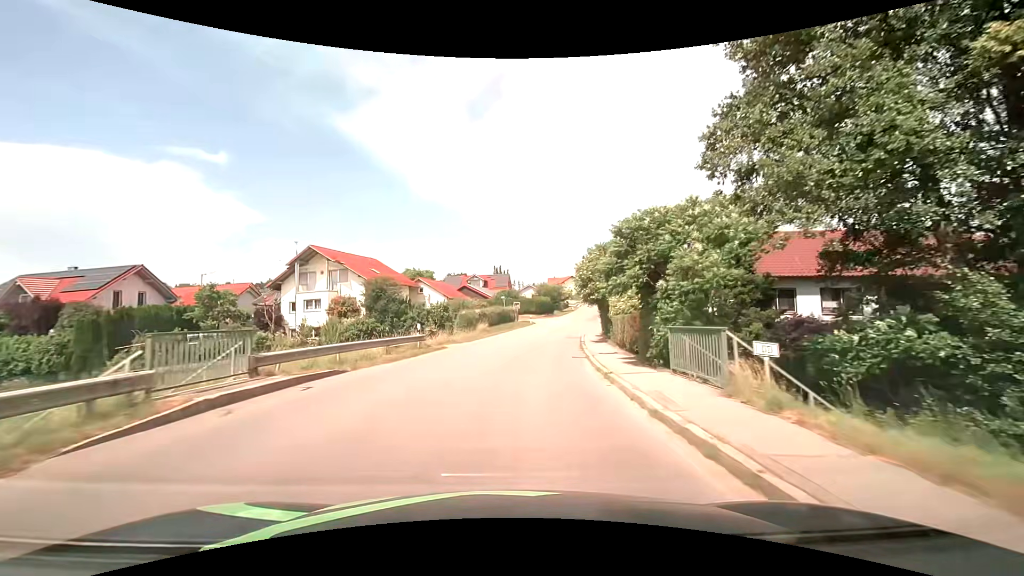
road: tertiary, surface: asphalt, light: Day
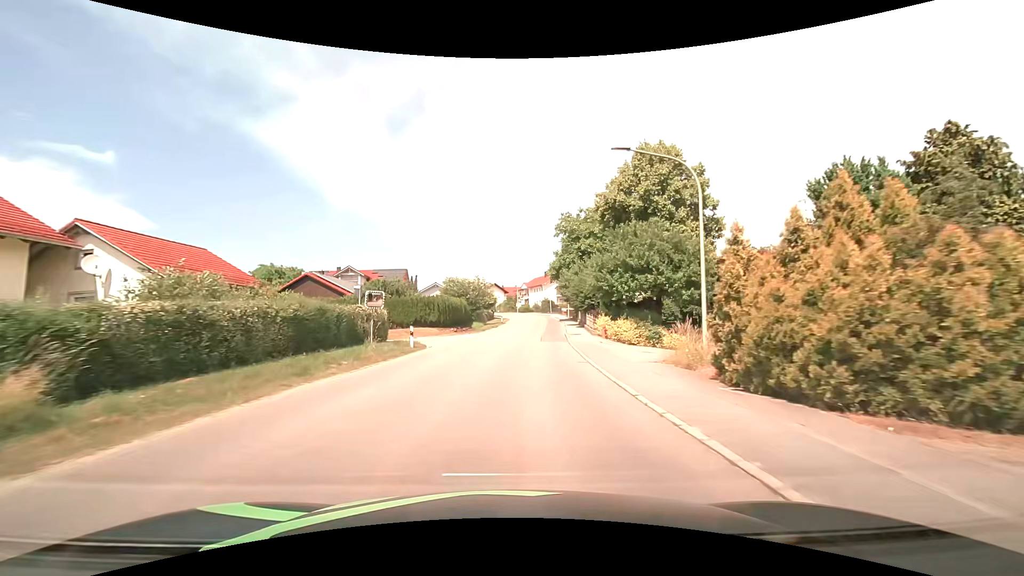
(+3.1, +37.4) m; +10°
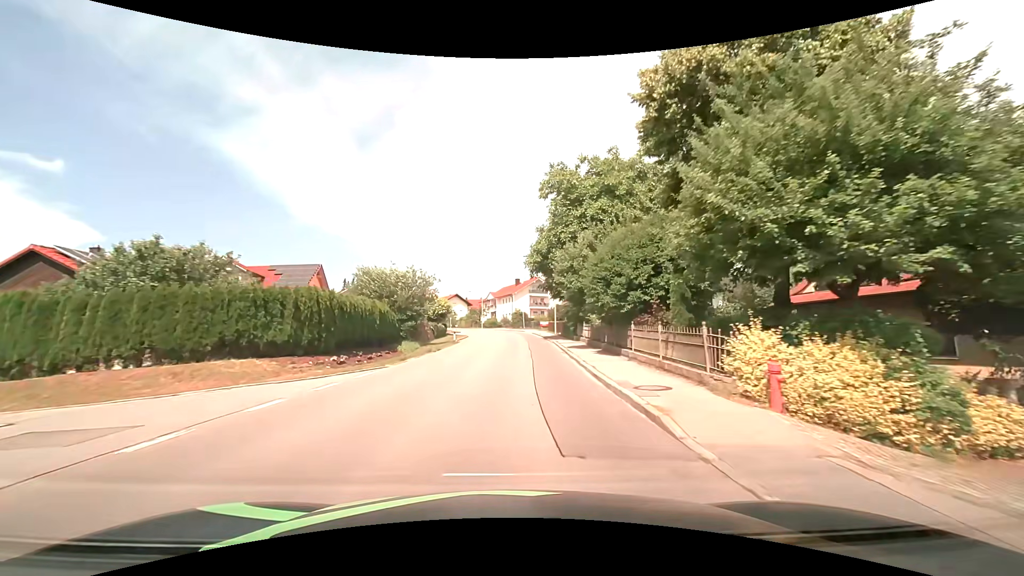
(+0.8, +22.8) m; +4°
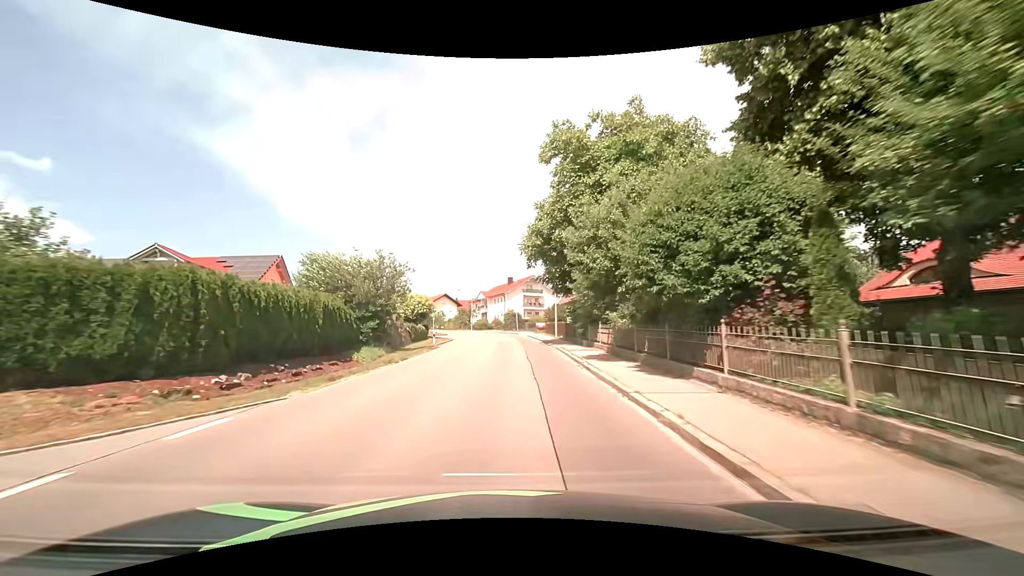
(+0.1, +7.6) m; +1°
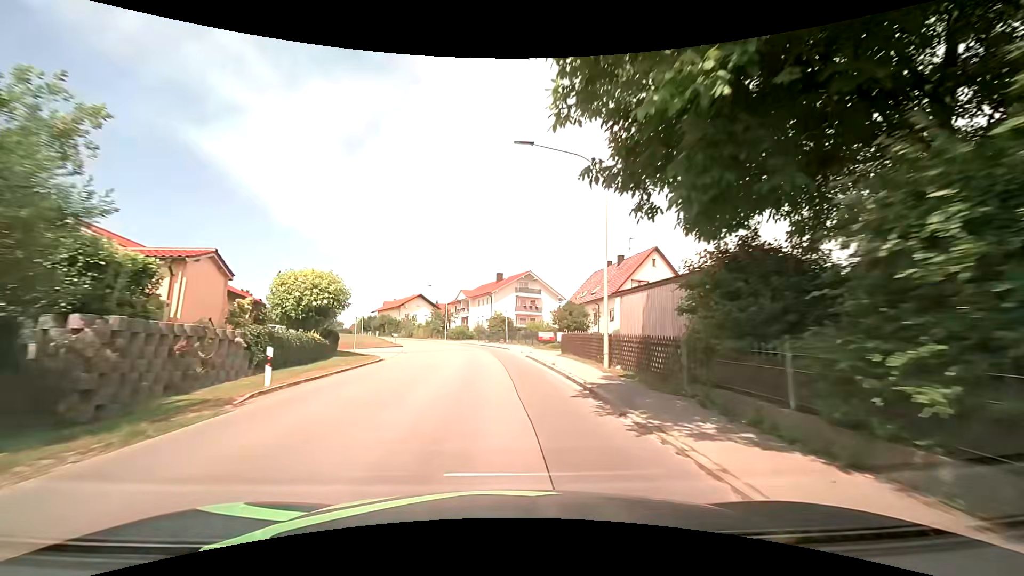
(+0.5, +22.9) m; +2°
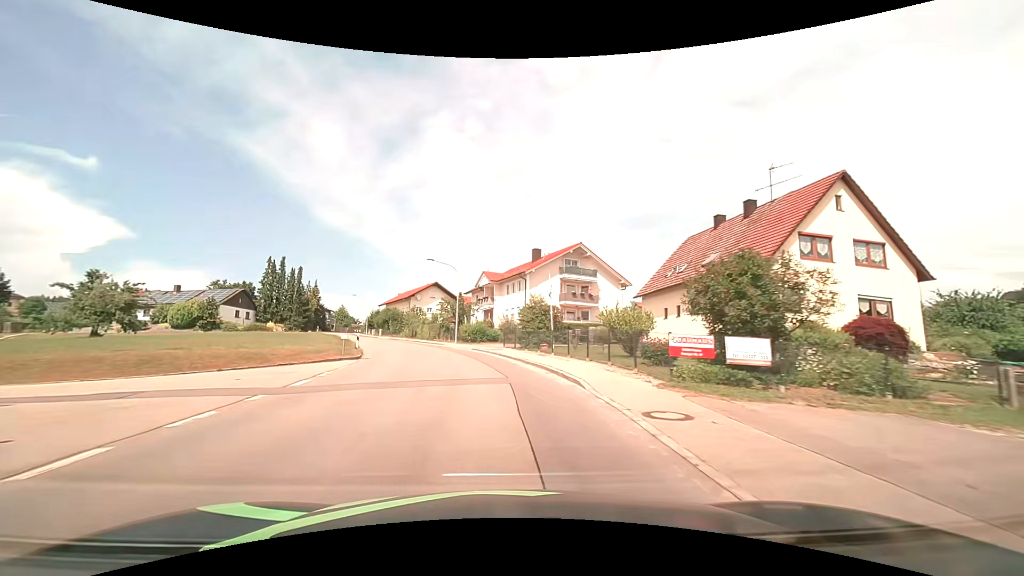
(-0.7, +23.2) m; -4°
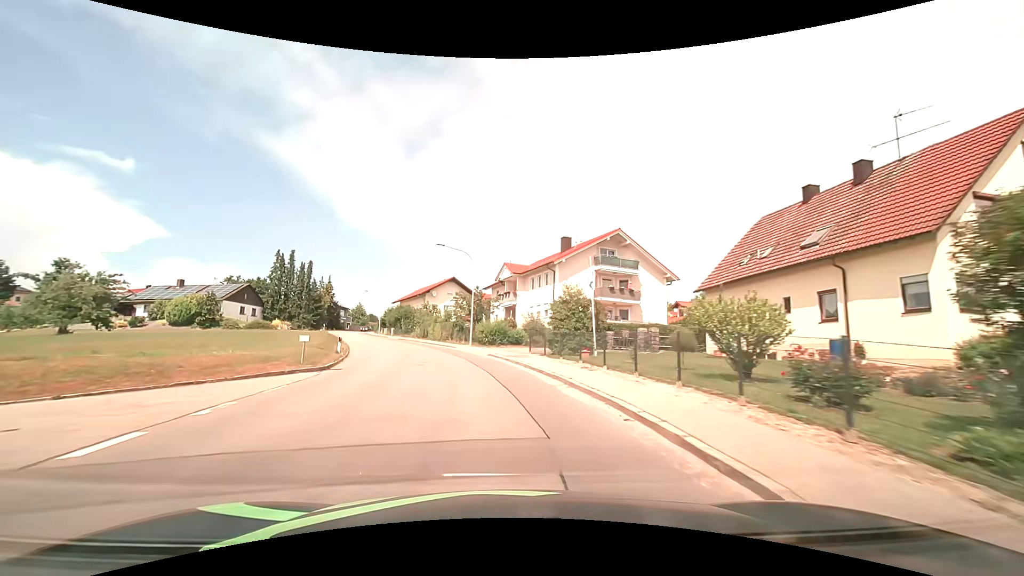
(-0.1, +7.8) m; -2°
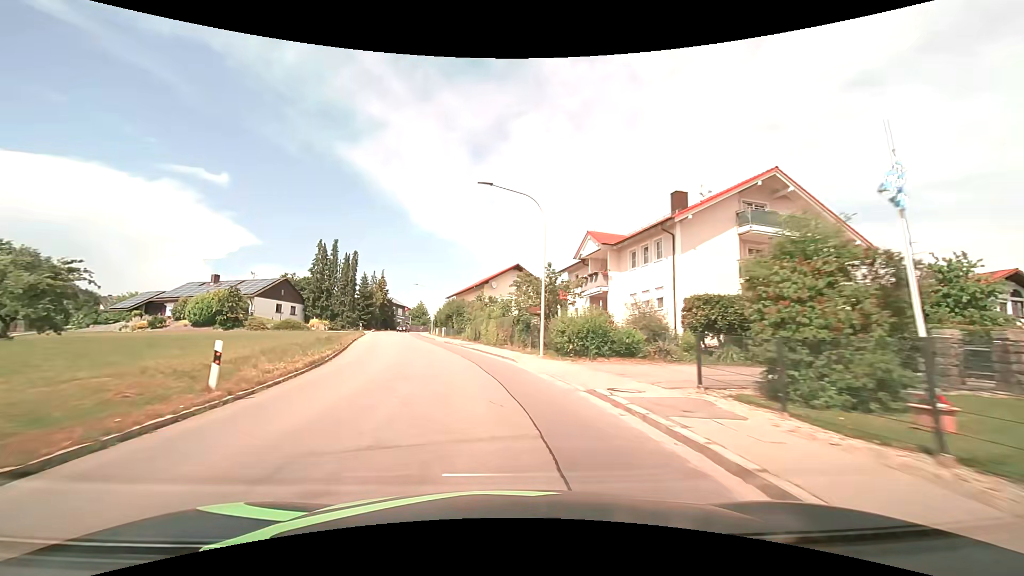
(-1.0, +15.6) m; -8°
(0, +10) (-2, +20) (-4, +30) (-6, +39) (-9, +49) (-11, +59) (-14, +68) (-16, +78) (-18, +88) (-18, +98) m
